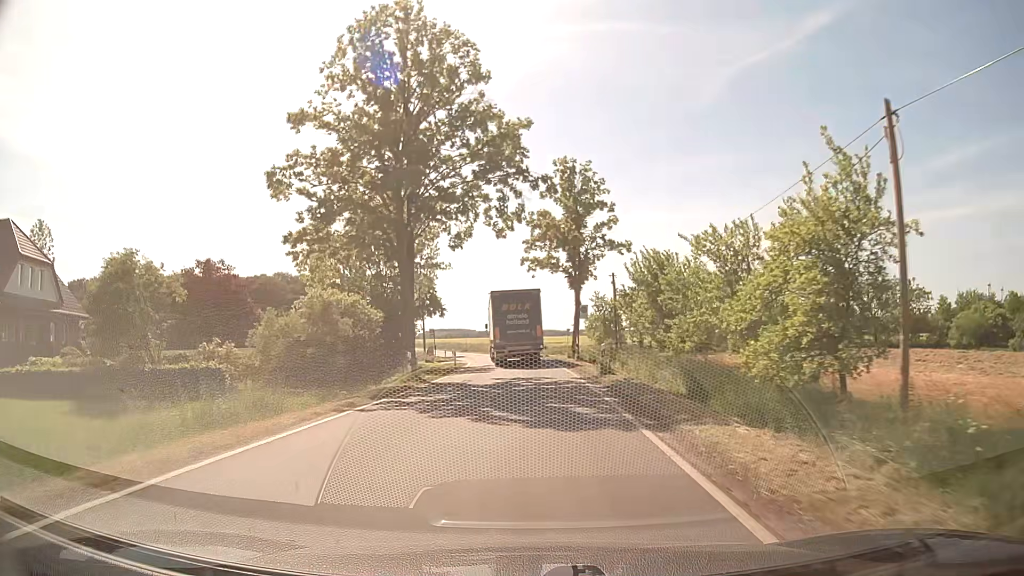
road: tertiary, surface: asphalt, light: Day
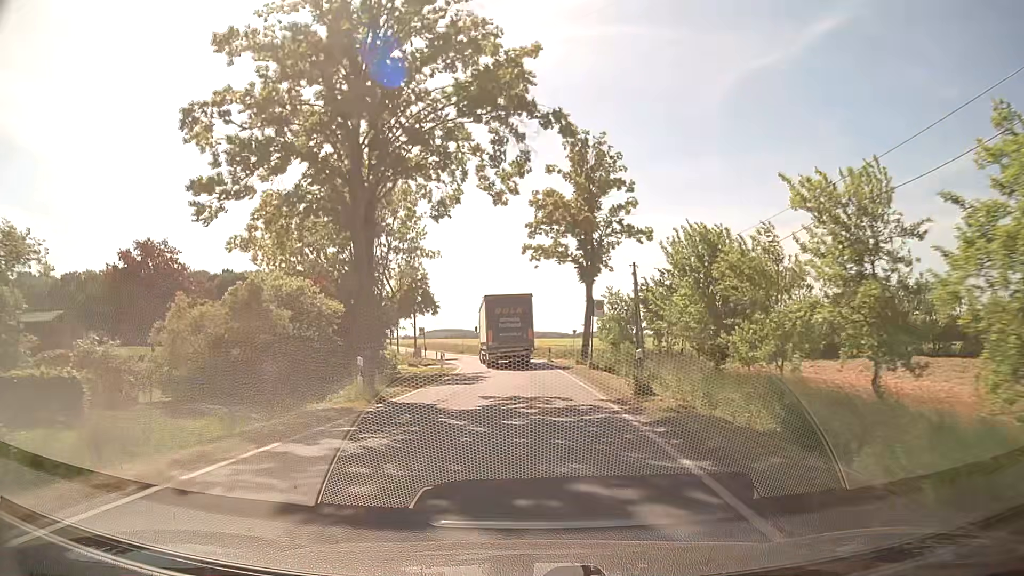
(-0.1, +7.5) m; -1°
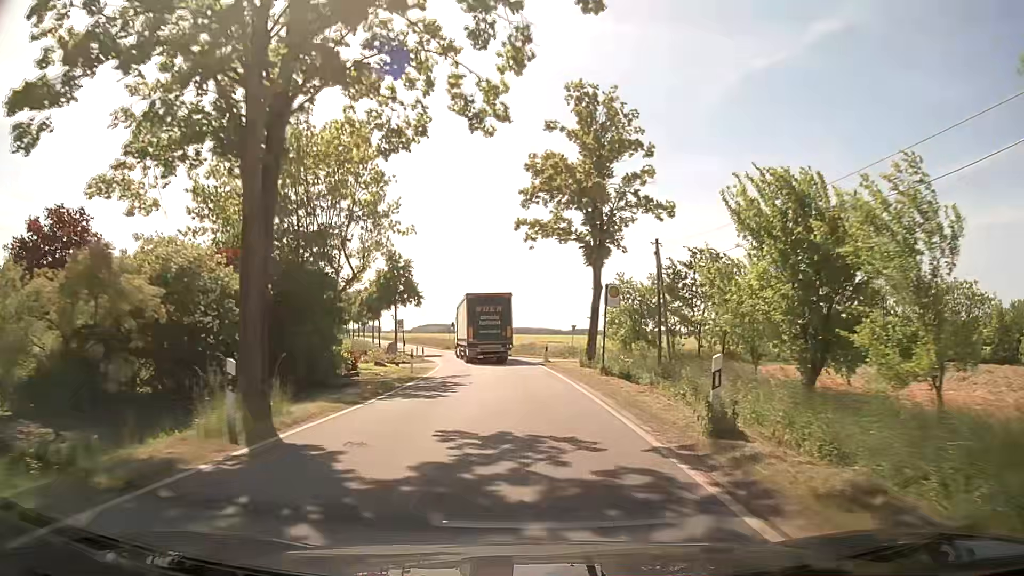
(0.0, +7.4) m; +1°
